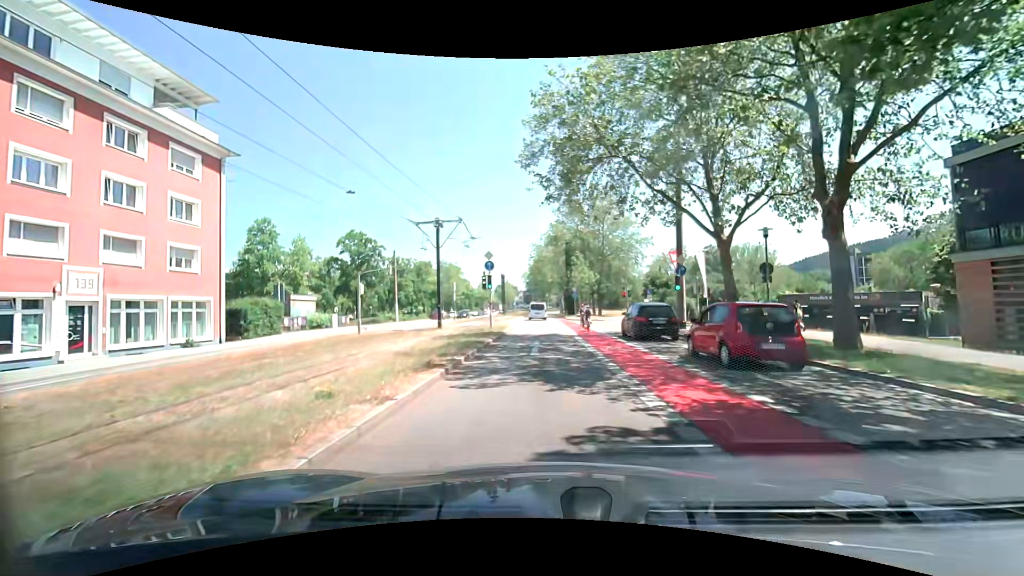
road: secondary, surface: asphalt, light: Day
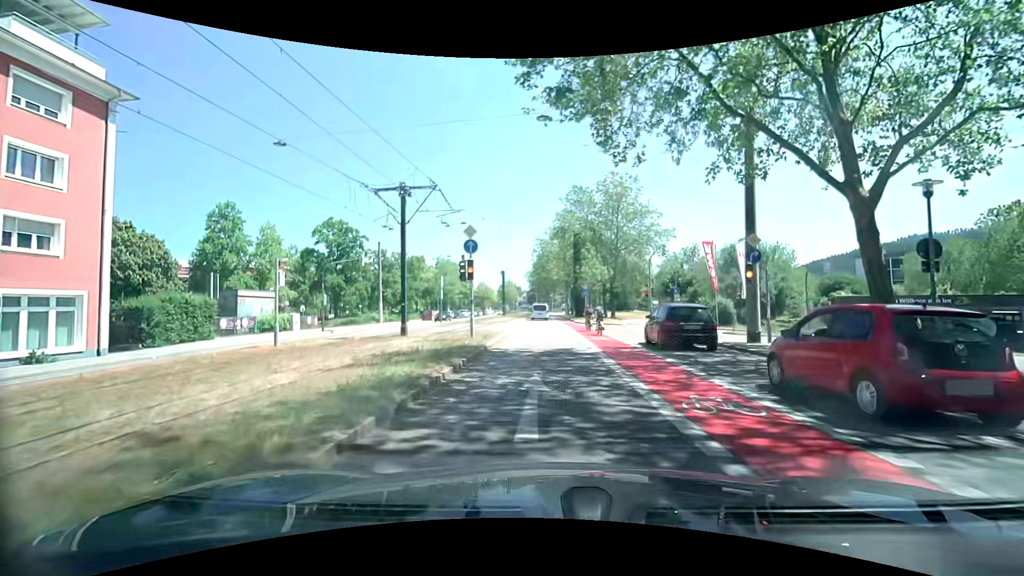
(-0.1, +9.0) m; 0°
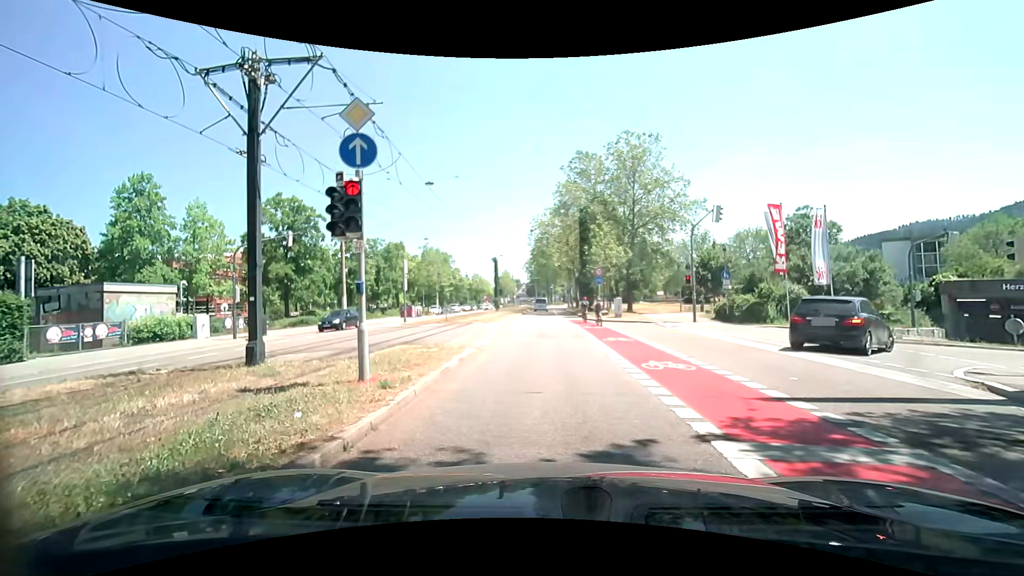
(-0.1, +11.0) m; +1°
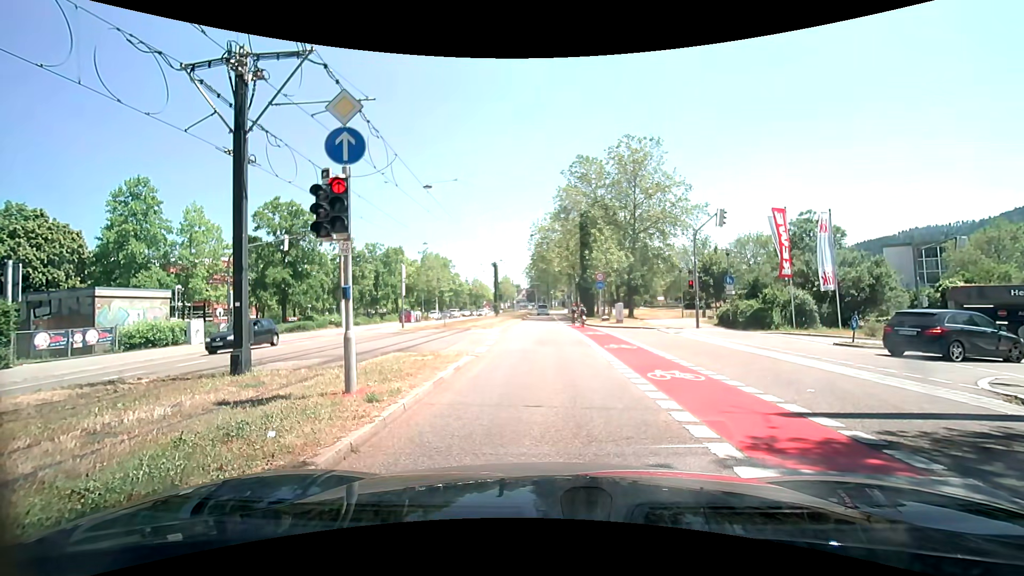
(0.0, +0.5) m; 0°
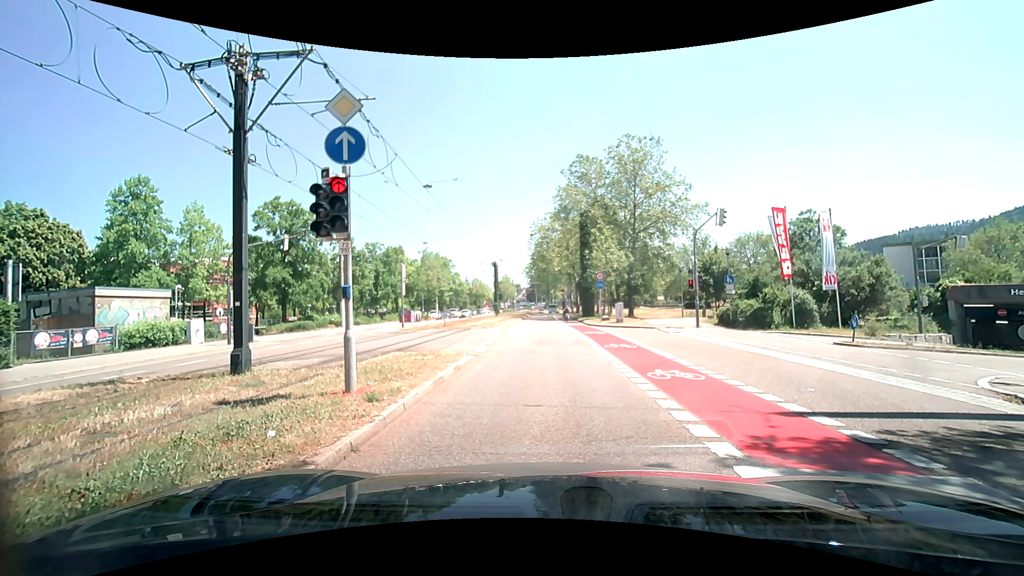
(0.0, +0.1) m; 0°
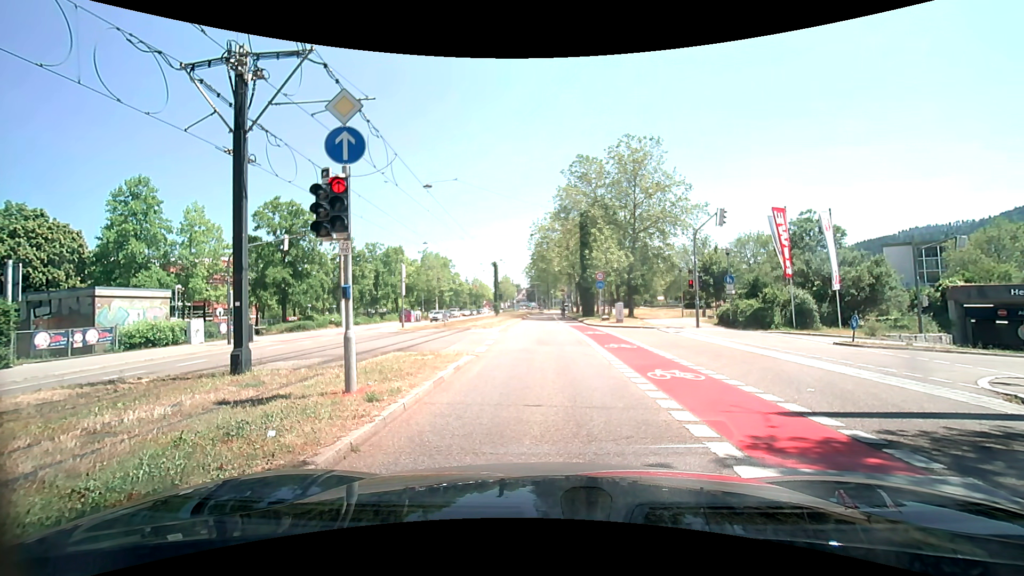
(0.0, 0.0) m; 0°
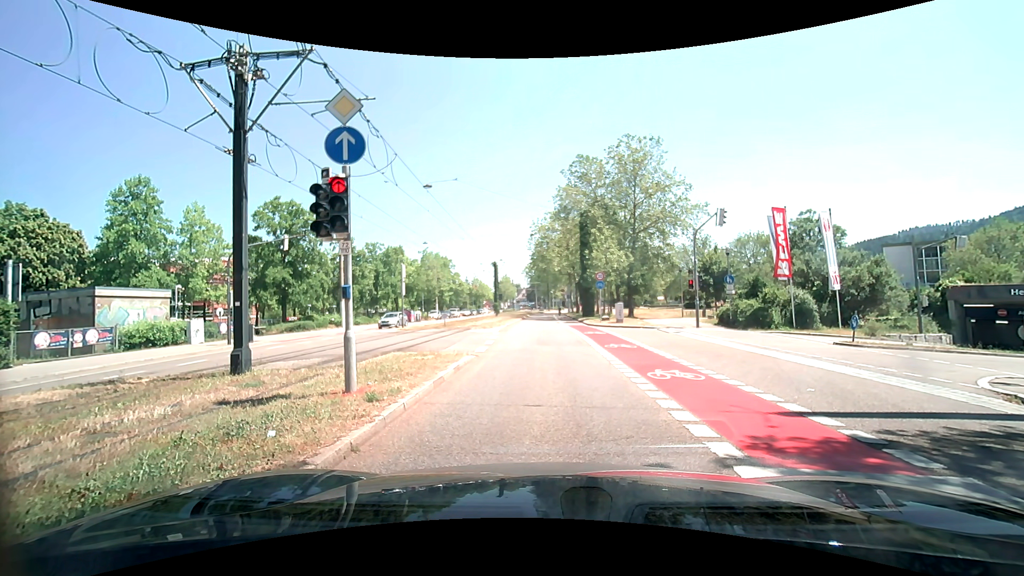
(0.0, 0.0) m; 0°
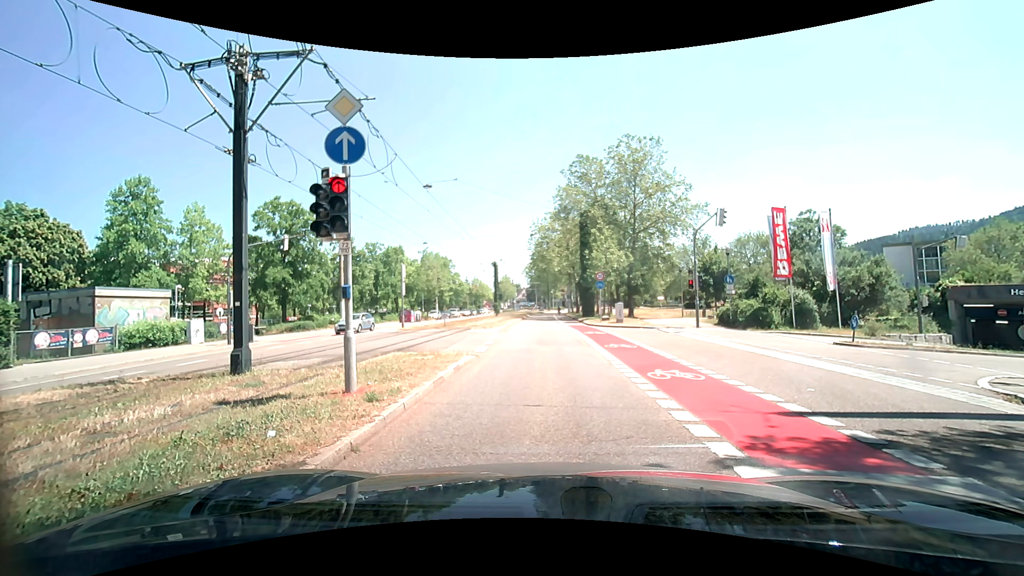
(0.0, 0.0) m; 0°
(0, +10) (-1, +20) (-1, +30) (-2, +40) (-2, +50) (-2, +60) (-2, +70) (-3, +80) (-3, +90) (-3, +100) m
